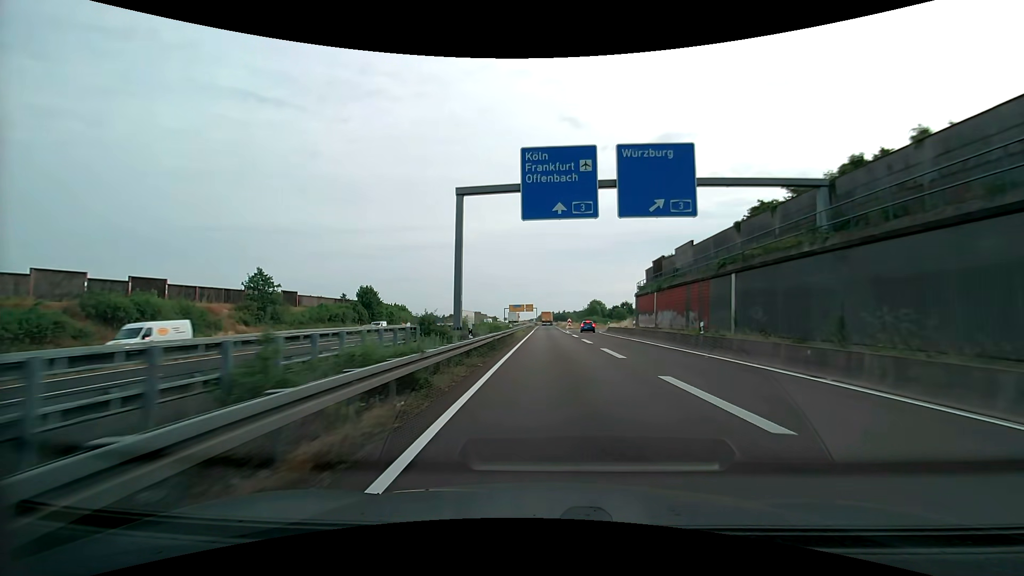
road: motorway_link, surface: asphalt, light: Day
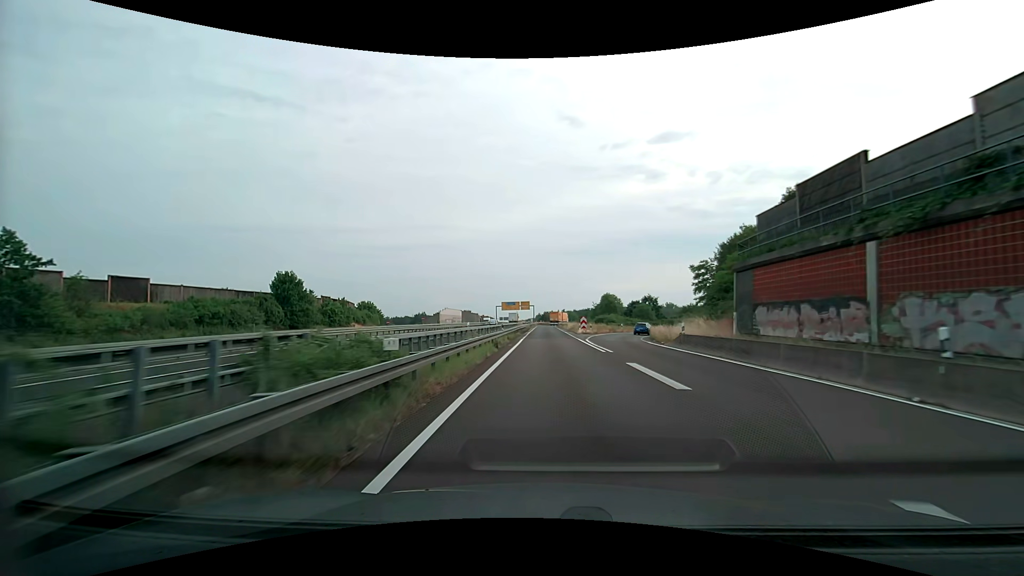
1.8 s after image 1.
(0.0, +32.1) m; 0°
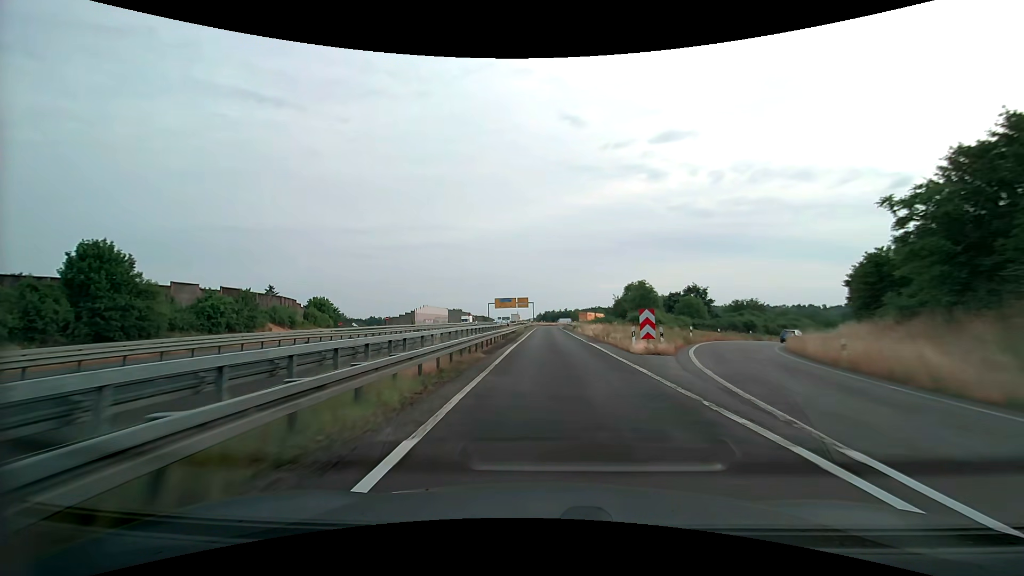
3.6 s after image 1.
(0.0, +31.2) m; 0°
(0, +10) (0, +20) (0, +30) (0, +40) (0, +50) (0, +60) (0, +70) (0, +80) (+1, +90) (+1, +100) m
